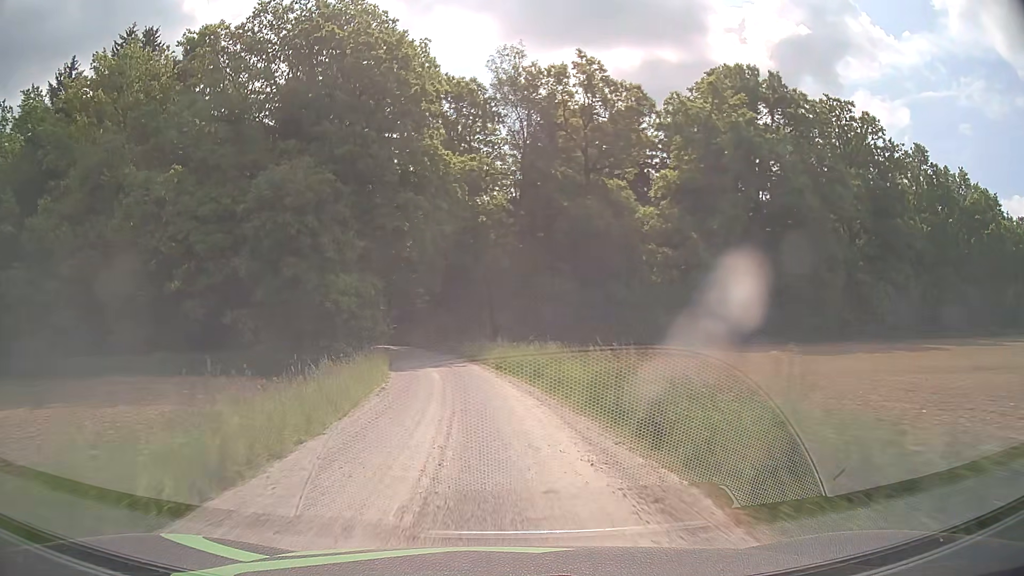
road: unclassified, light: Day
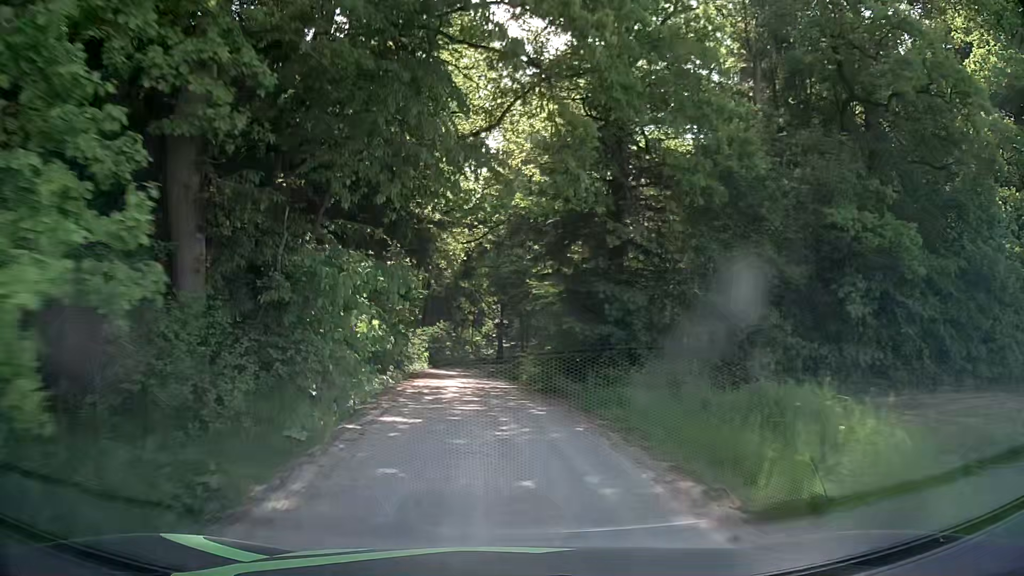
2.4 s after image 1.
(-3.0, +31.8) m; -11°
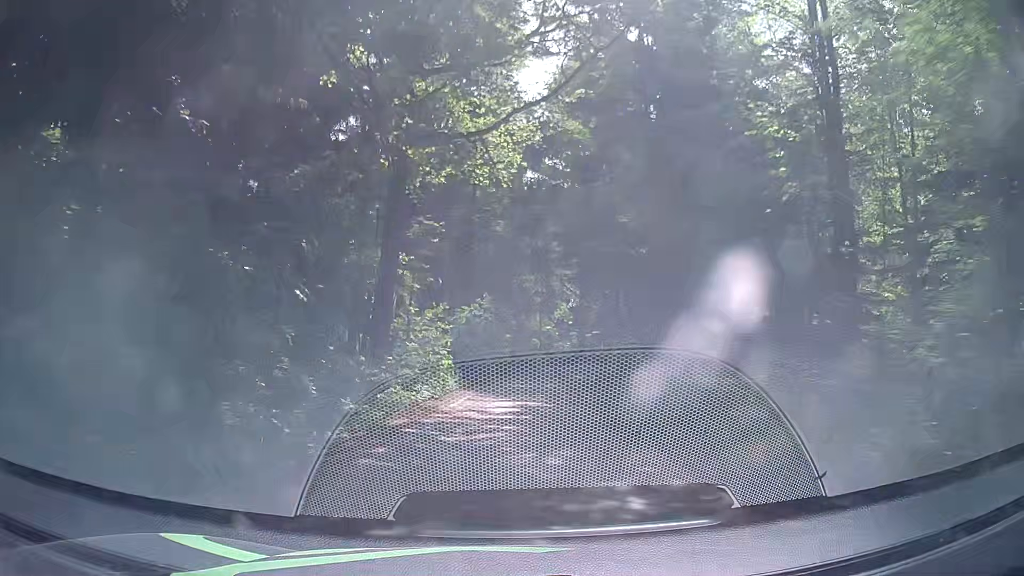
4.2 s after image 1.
(-1.2, +22.4) m; -4°
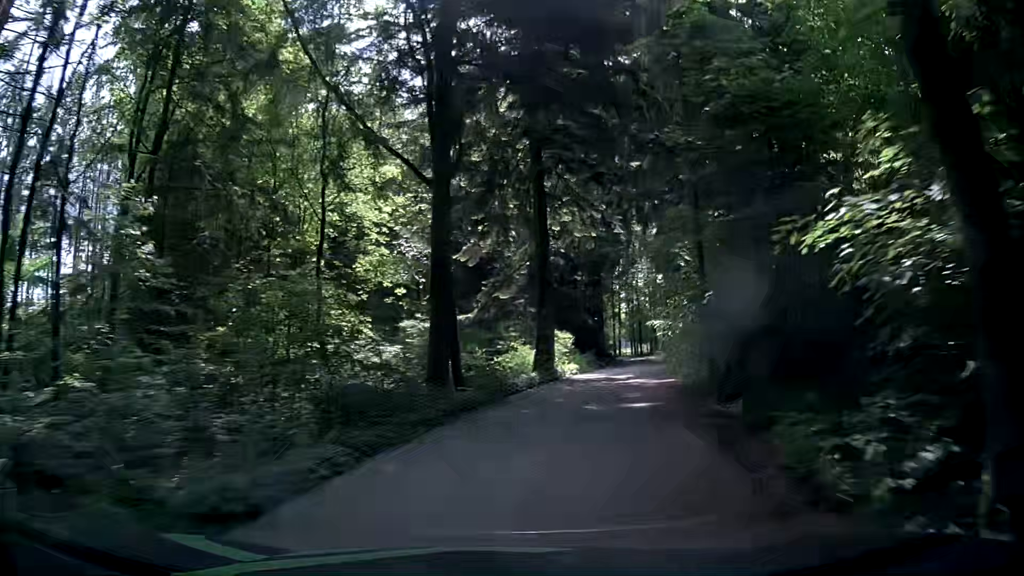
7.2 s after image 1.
(+2.2, +38.0) m; +12°
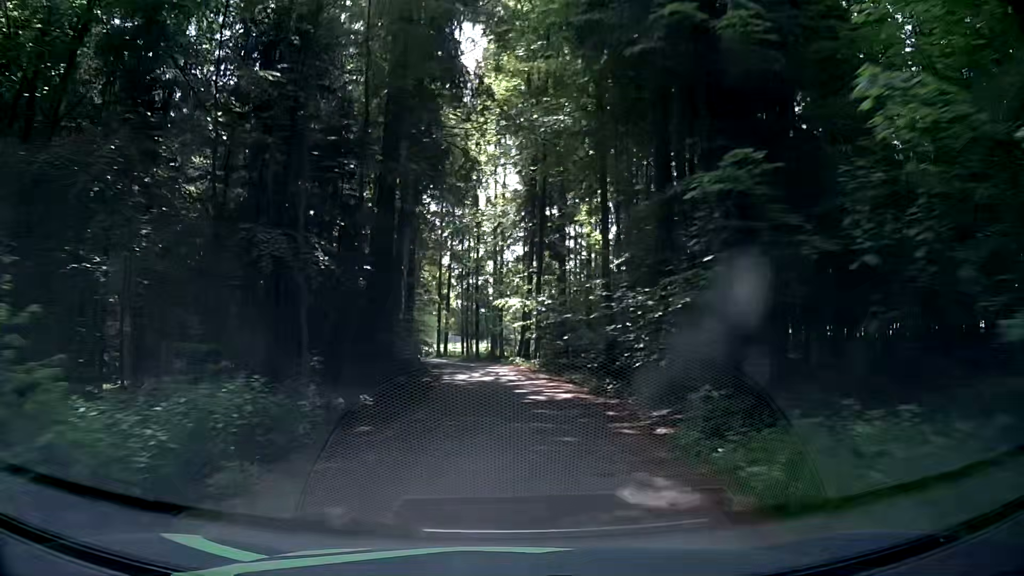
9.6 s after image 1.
(+5.9, +31.8) m; +13°
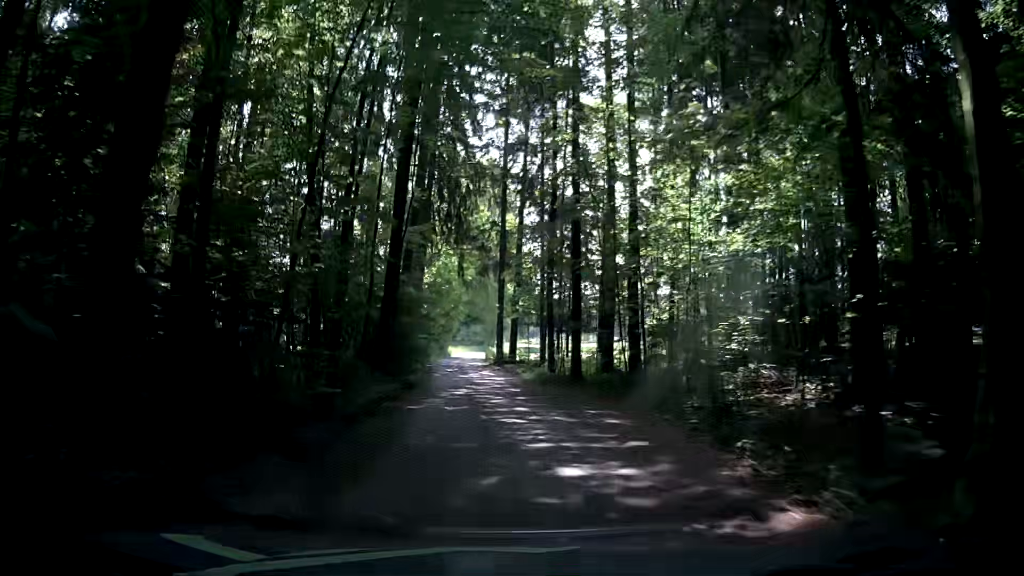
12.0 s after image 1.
(+0.2, +34.2) m; -4°
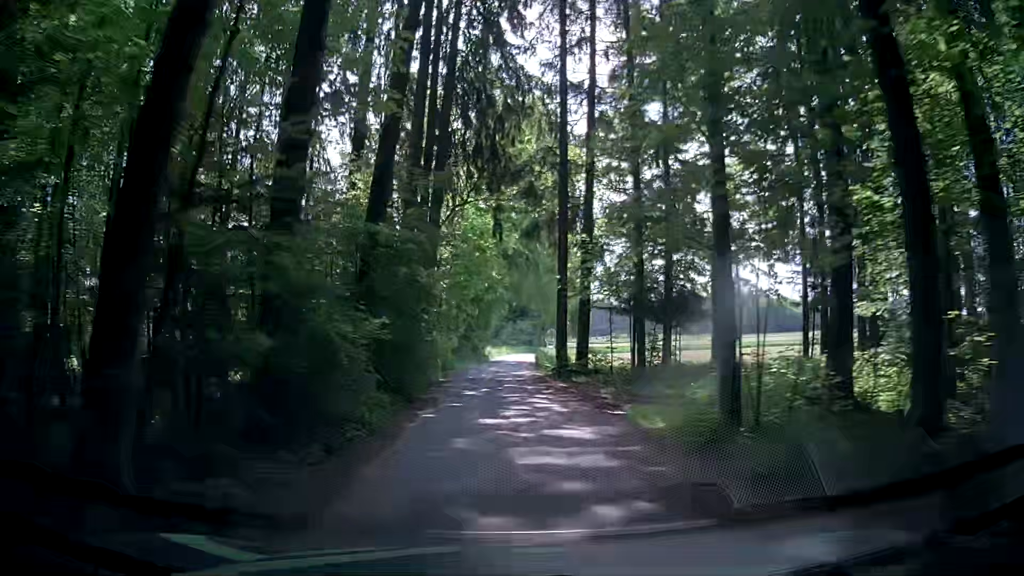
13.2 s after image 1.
(-0.1, +17.1) m; -1°
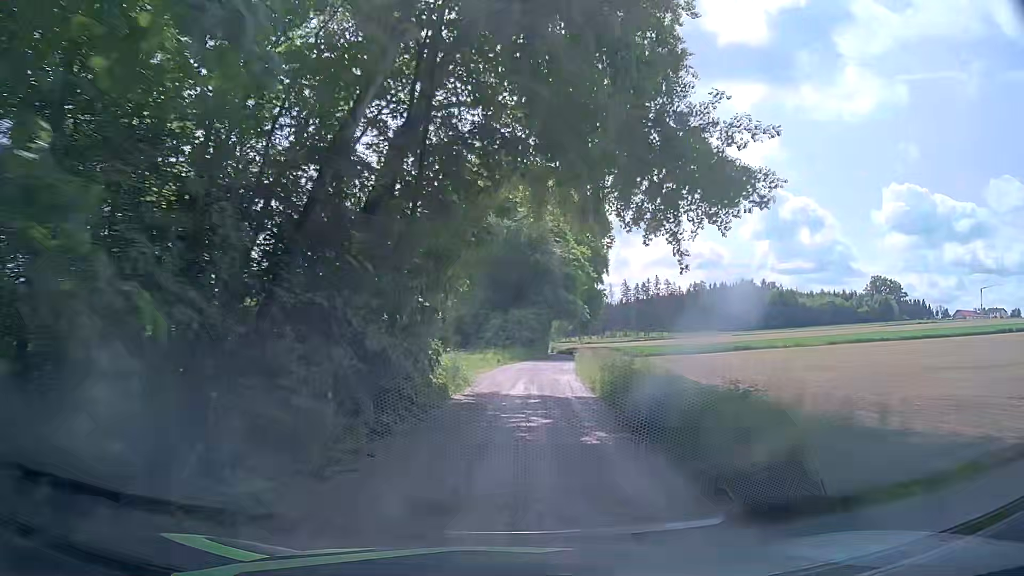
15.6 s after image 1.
(-1.5, +35.5) m; 0°
(0, +10) (0, +20) (0, +30) (+1, +40) (+2, +50) (+3, +60) (+4, +70) (+5, +80) (+5, +90) (+5, +100) m
